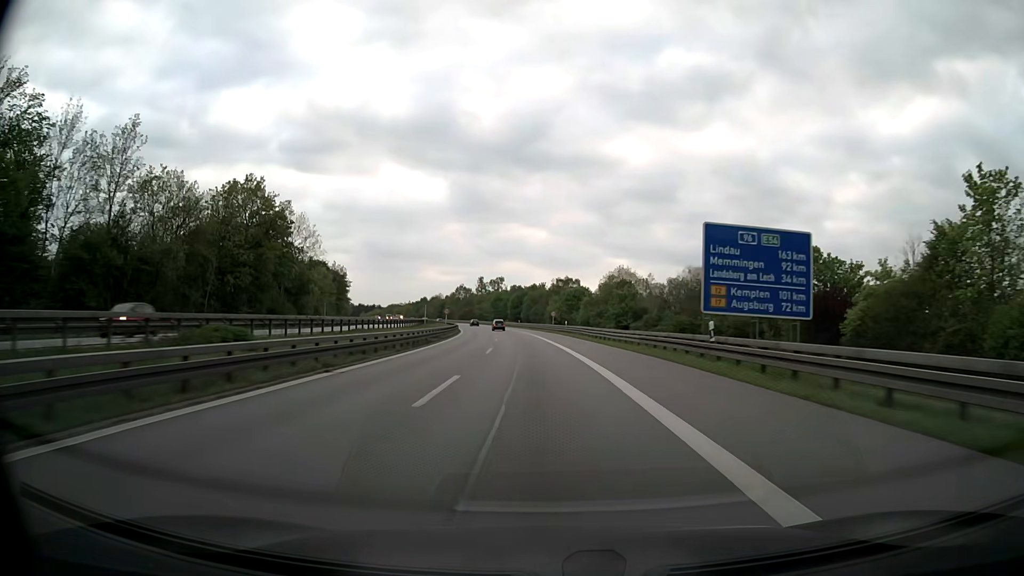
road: motorway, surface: asphalt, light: Day
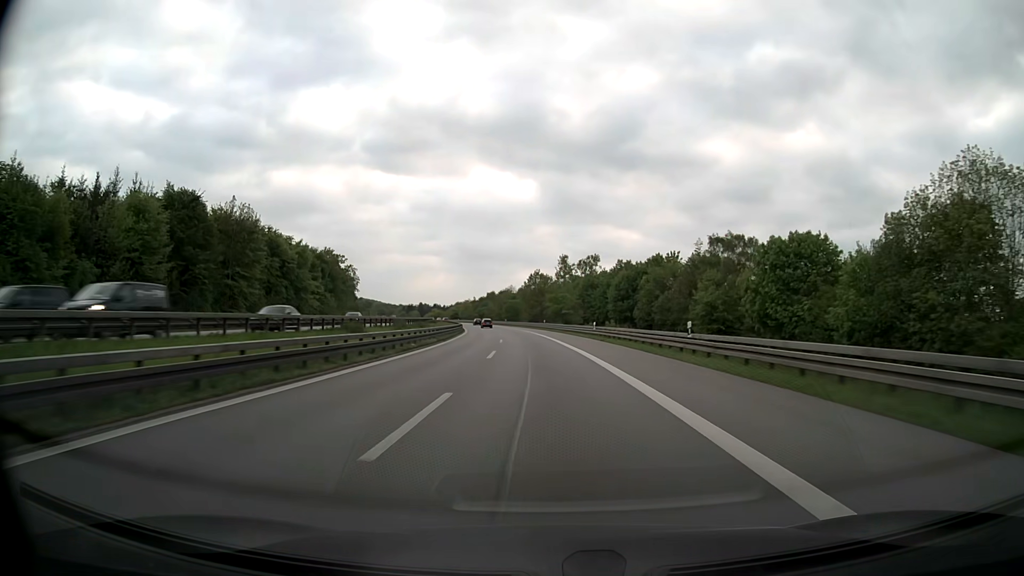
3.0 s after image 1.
(-6.8, +94.8) m; -8°
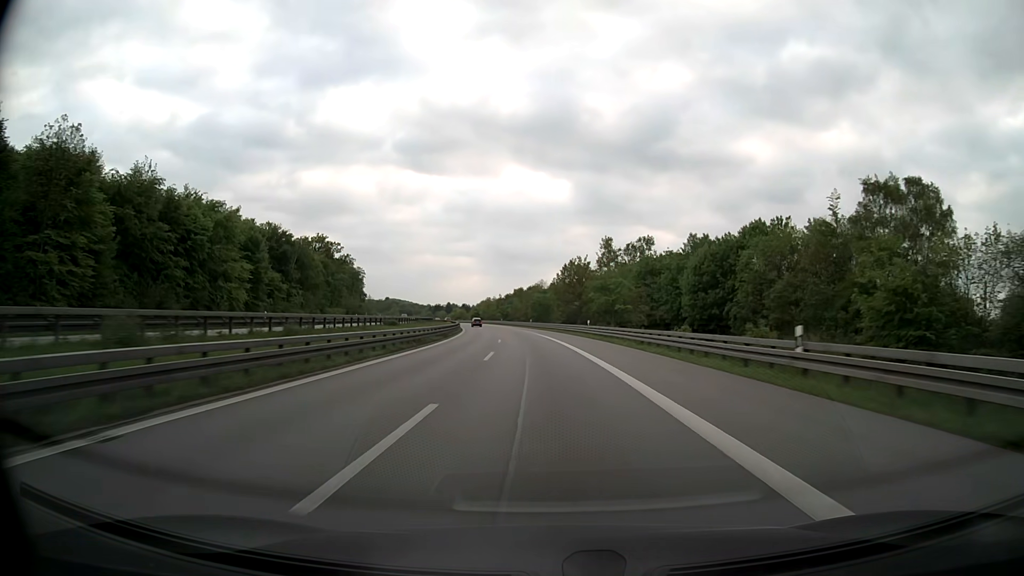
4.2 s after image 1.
(-0.9, +38.0) m; -3°
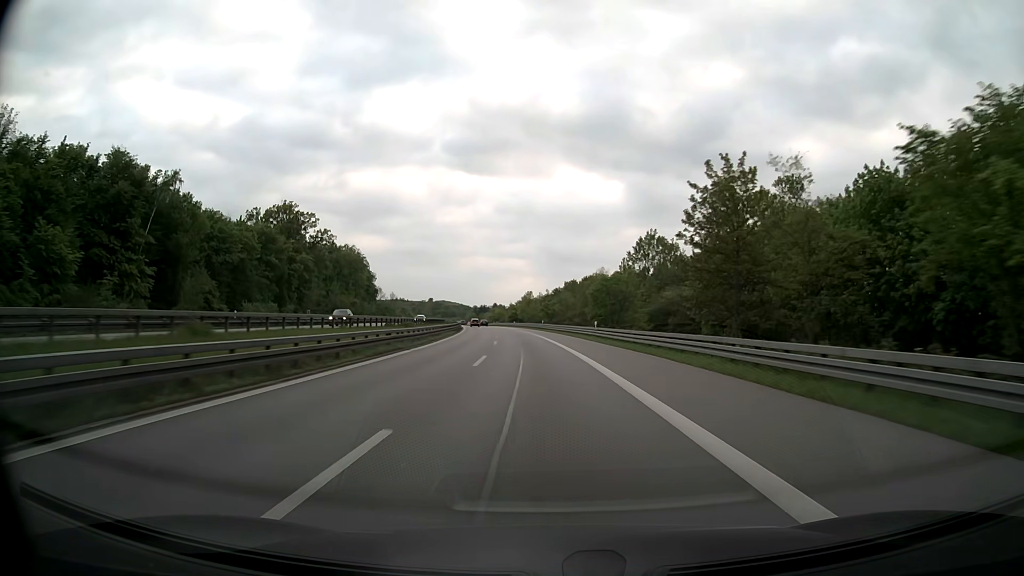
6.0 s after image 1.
(-2.3, +57.0) m; -4°
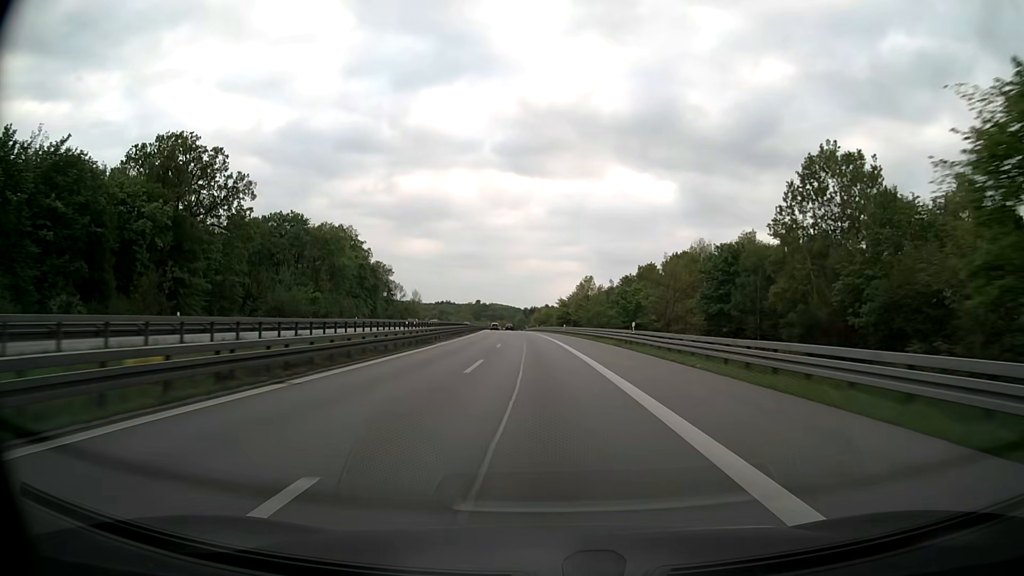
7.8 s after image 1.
(-2.3, +57.1) m; -4°
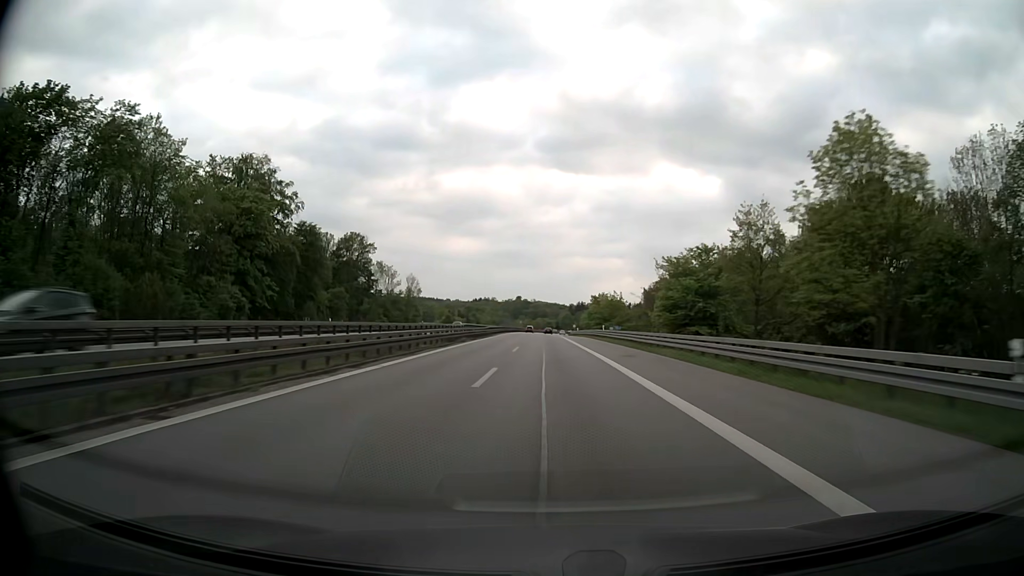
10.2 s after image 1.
(-3.4, +76.2) m; -4°
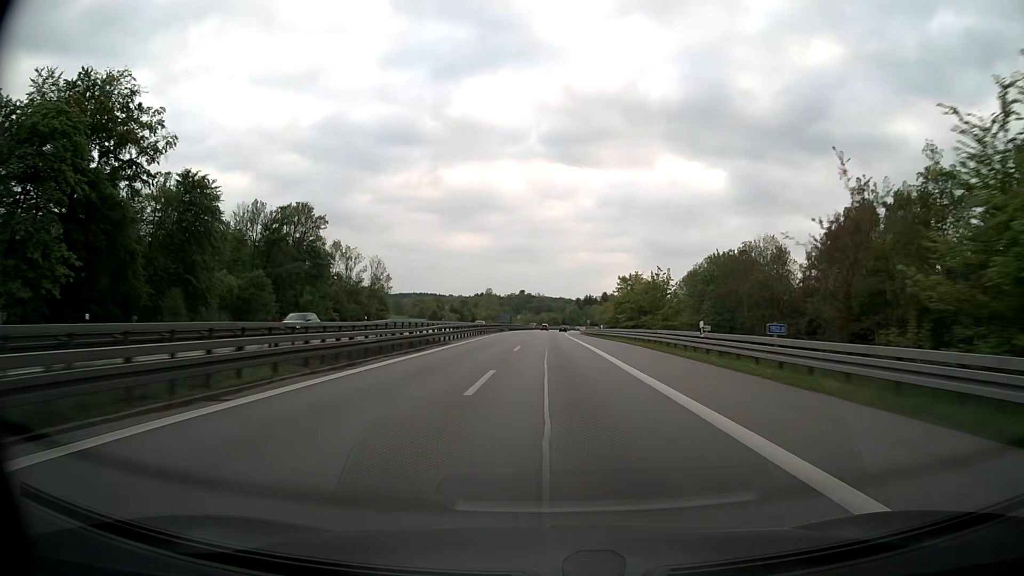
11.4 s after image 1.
(-0.3, +38.2) m; 0°
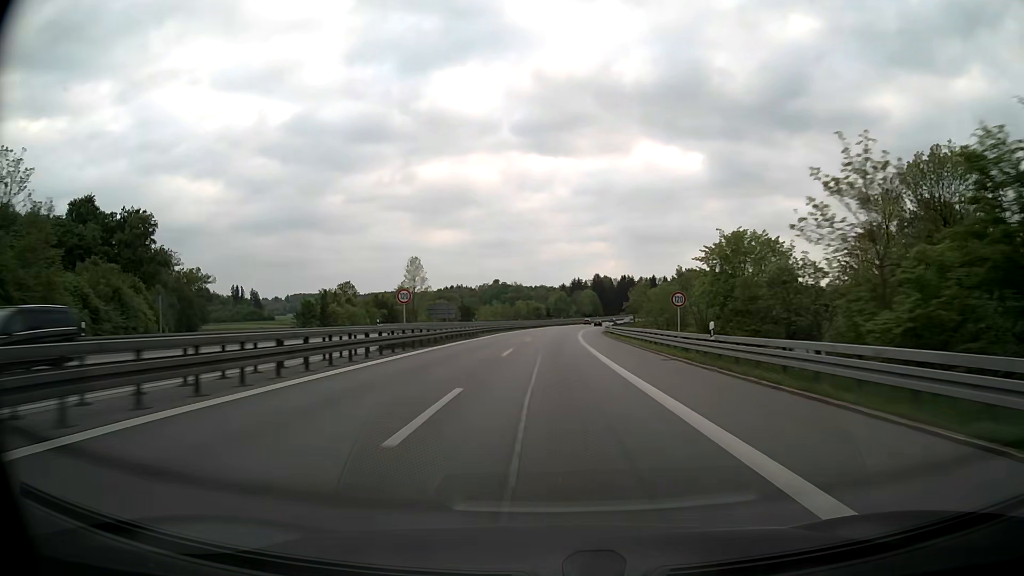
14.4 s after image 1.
(+0.6, +95.5) m; +2°
(0, +10) (0, +20) (0, +30) (0, +40) (+1, +50) (+1, +60) (+2, +70) (+2, +80) (+3, +90) (+4, +100) m
